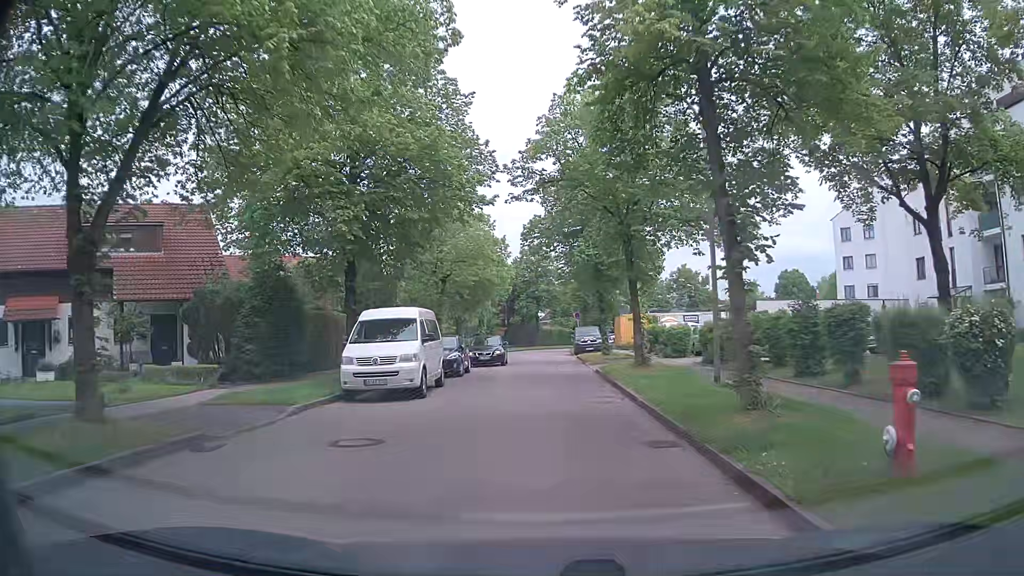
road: residential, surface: asphalt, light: Day
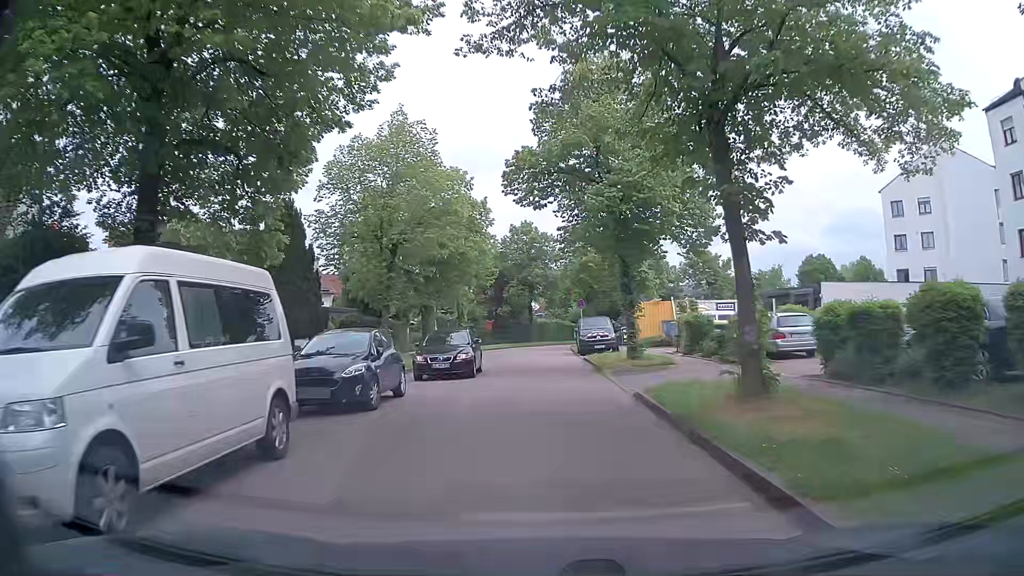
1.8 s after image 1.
(-0.2, +11.6) m; -1°
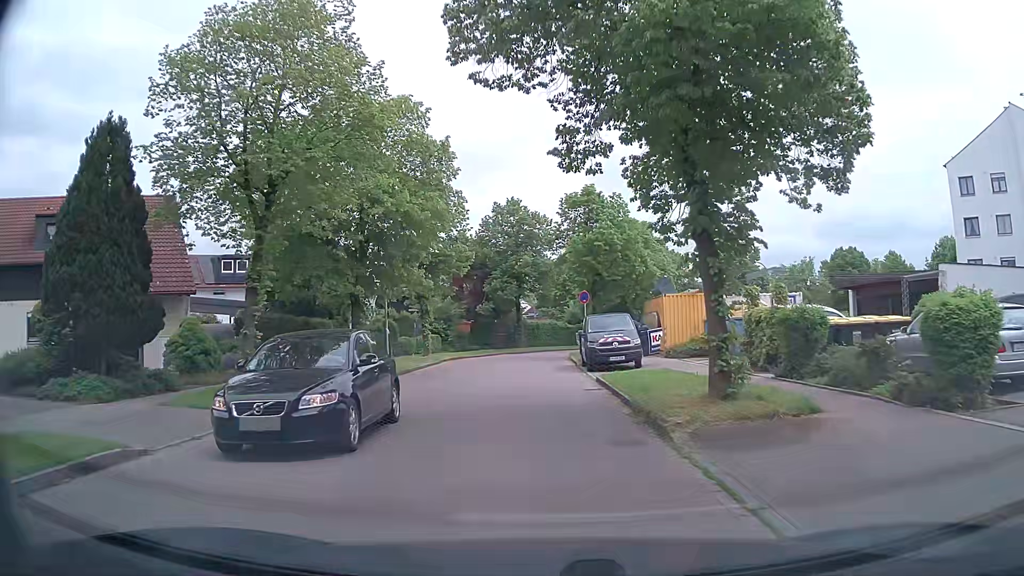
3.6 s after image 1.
(+0.1, +11.6) m; -1°
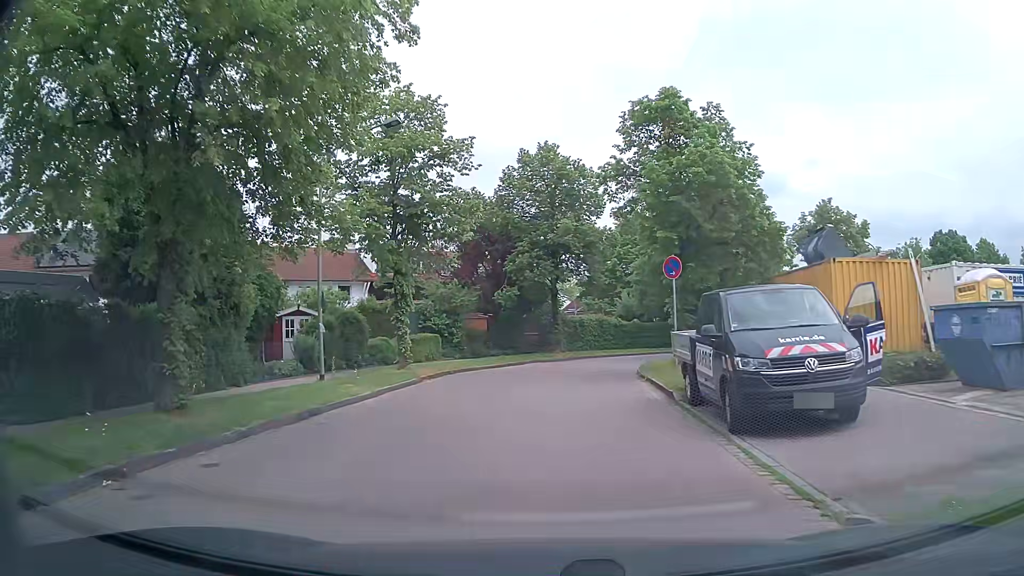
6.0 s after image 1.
(-0.1, +14.4) m; -2°
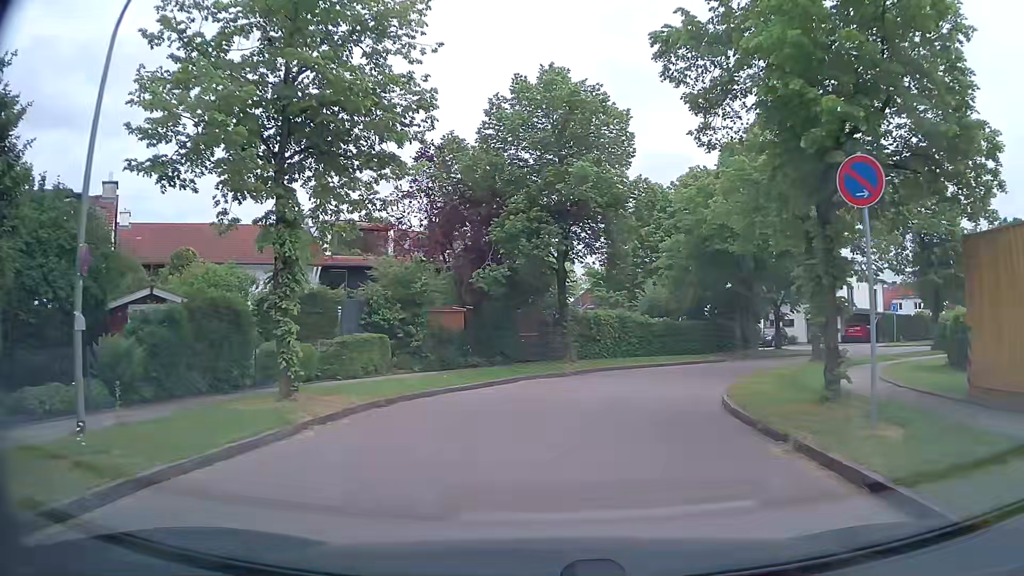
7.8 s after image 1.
(-0.2, +10.7) m; -2°
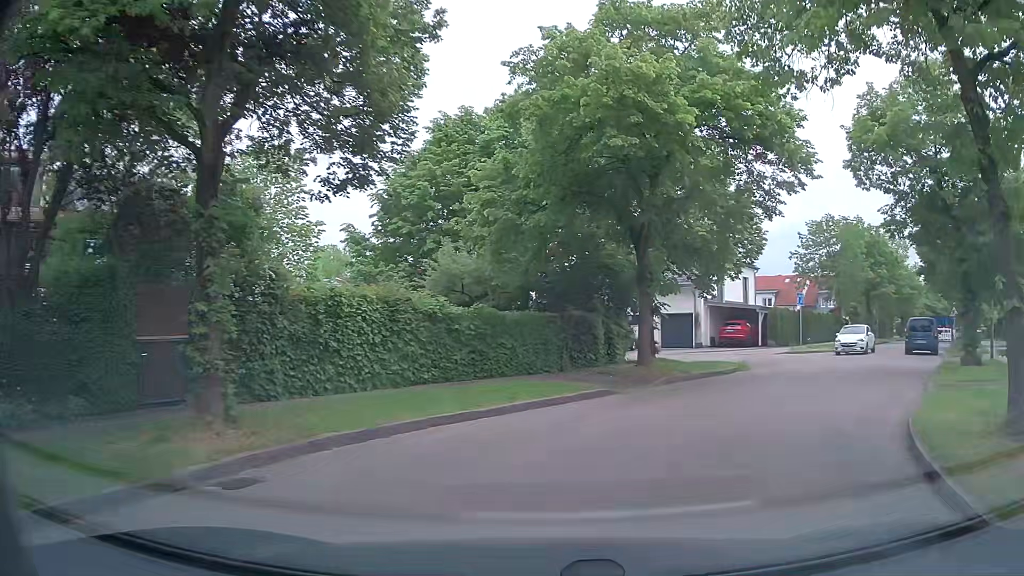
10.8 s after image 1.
(+1.9, +15.9) m; +19°
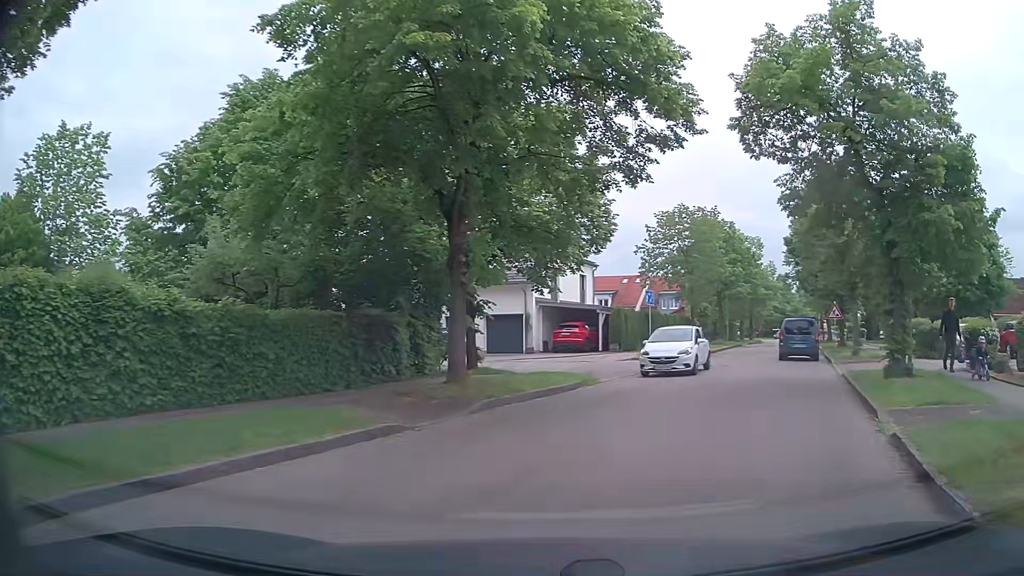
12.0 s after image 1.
(+0.5, +4.7) m; +14°
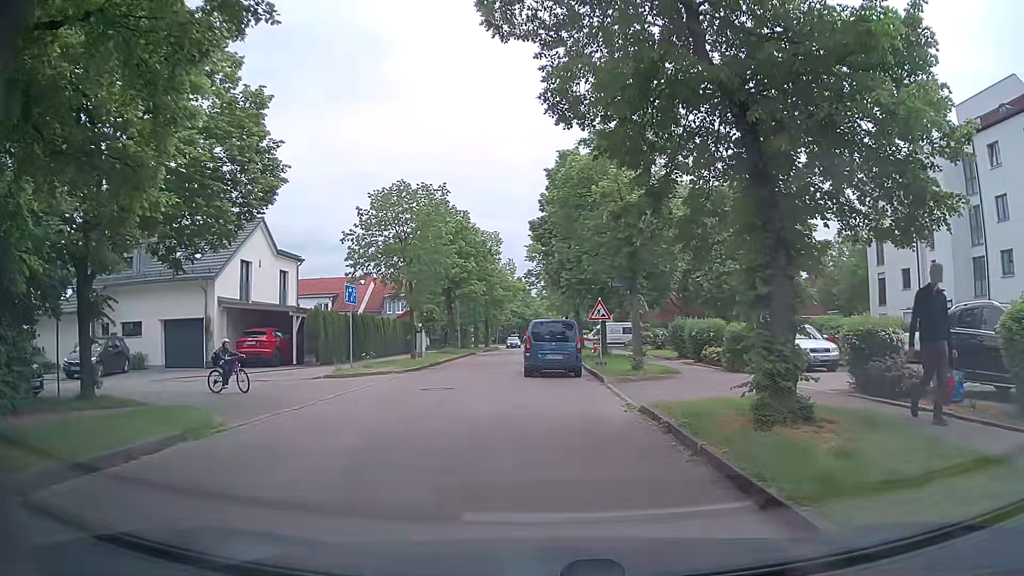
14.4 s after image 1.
(+1.7, +7.5) m; +22°
